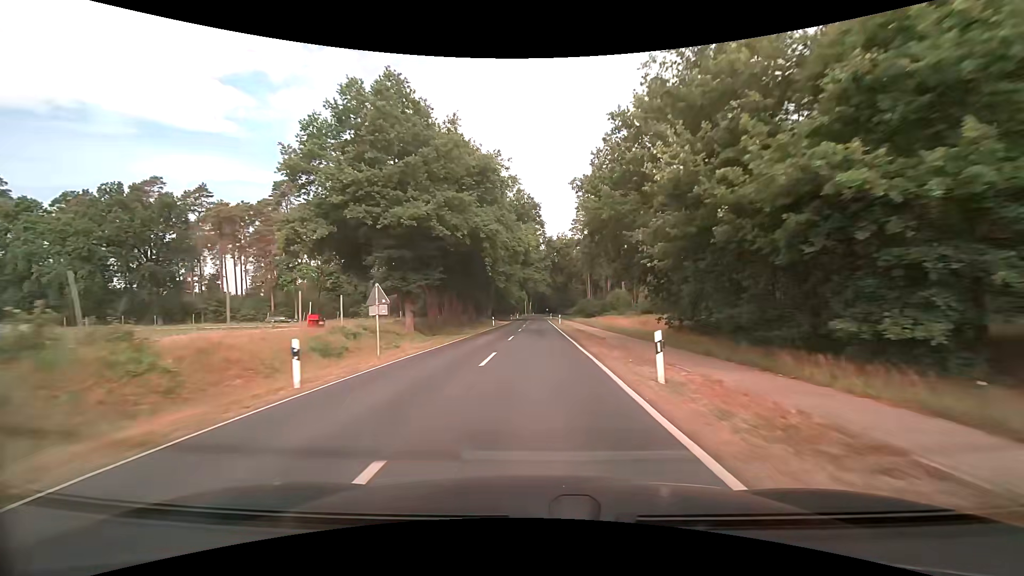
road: secondary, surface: asphalt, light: Day
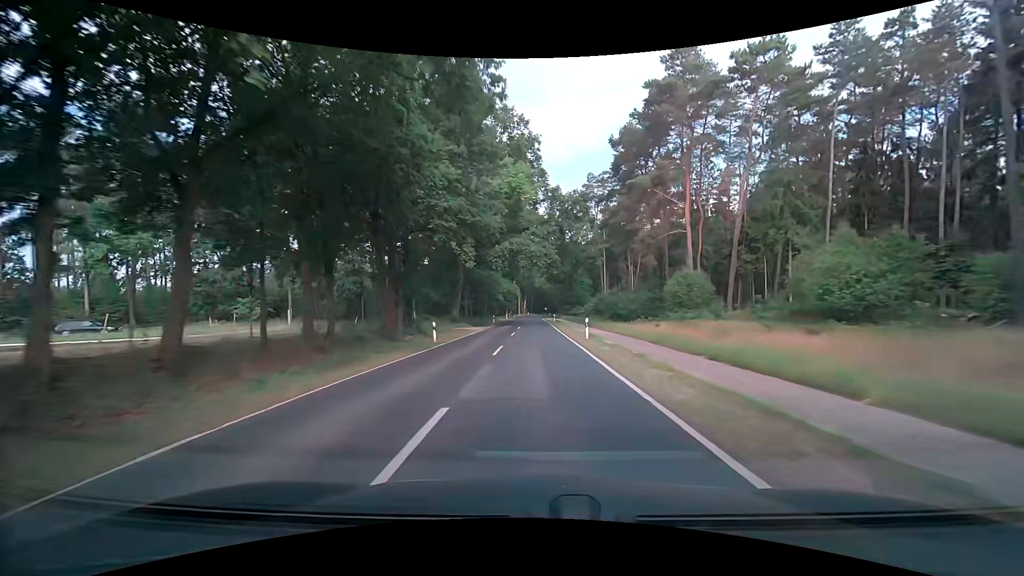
(+0.1, +33.3) m; +1°
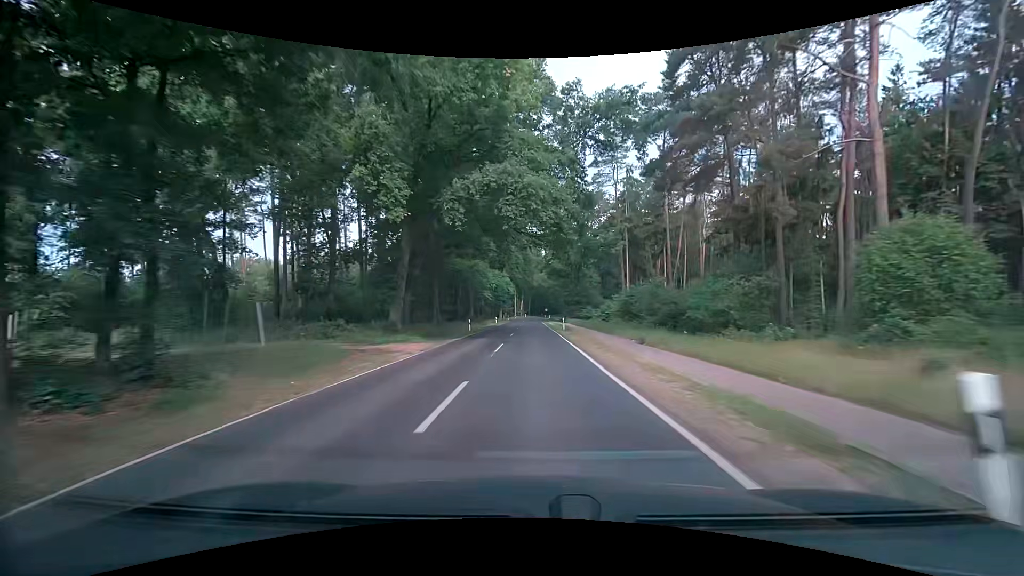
(0.0, +22.3) m; 0°
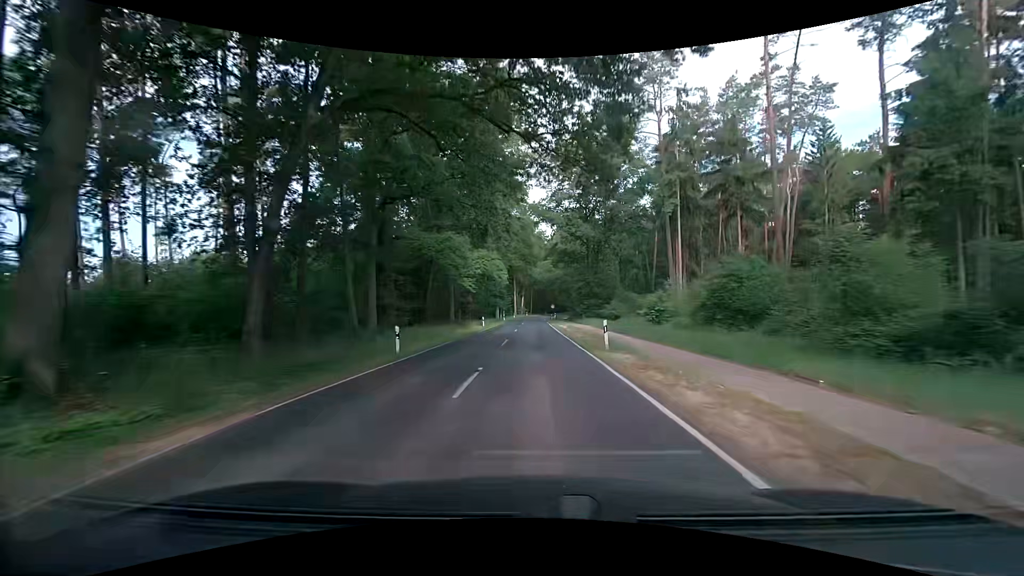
(-0.2, +22.2) m; -1°
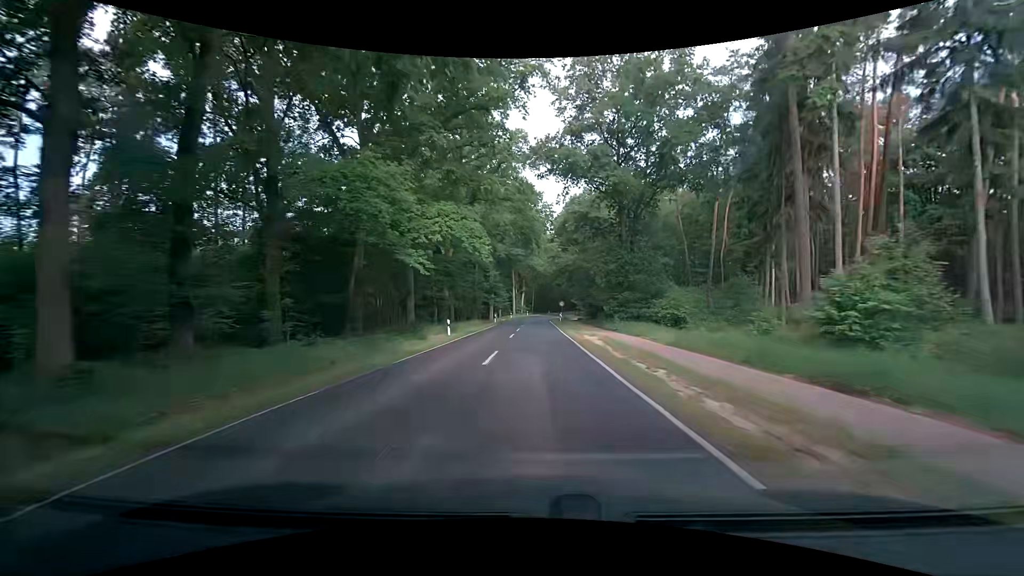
(+0.3, +21.5) m; +1°
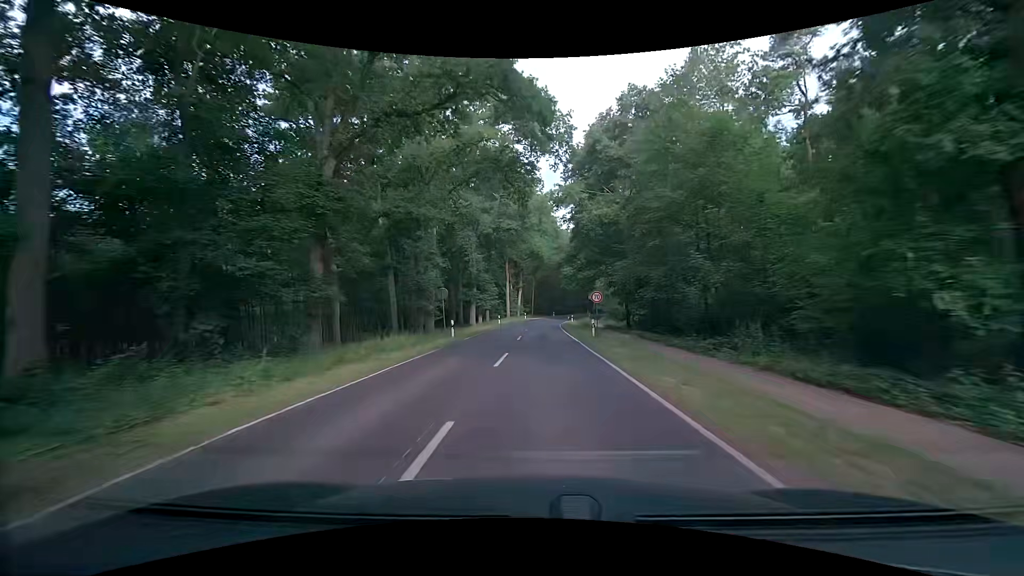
(-0.4, +31.3) m; -1°
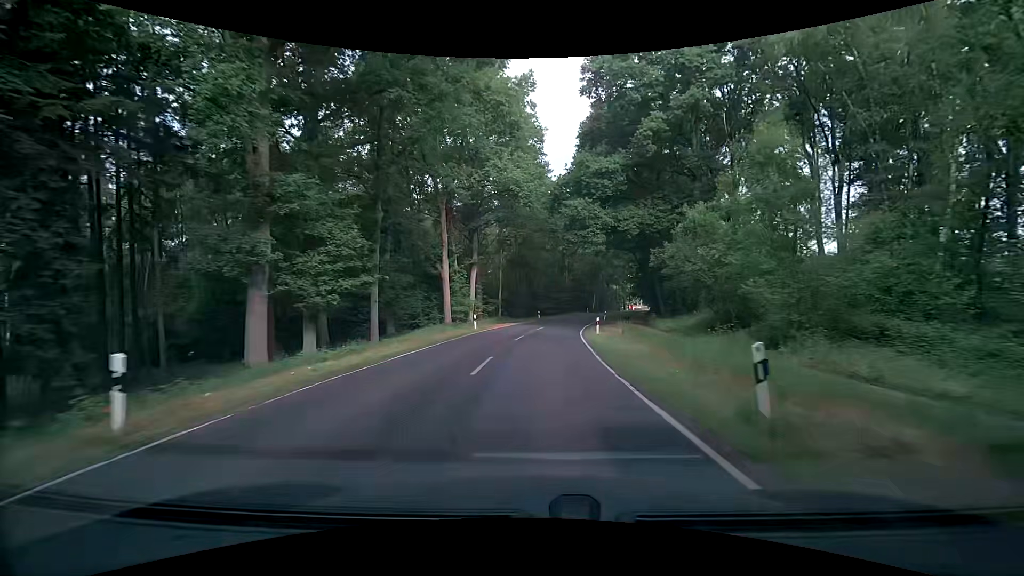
(+0.8, +50.6) m; +3°
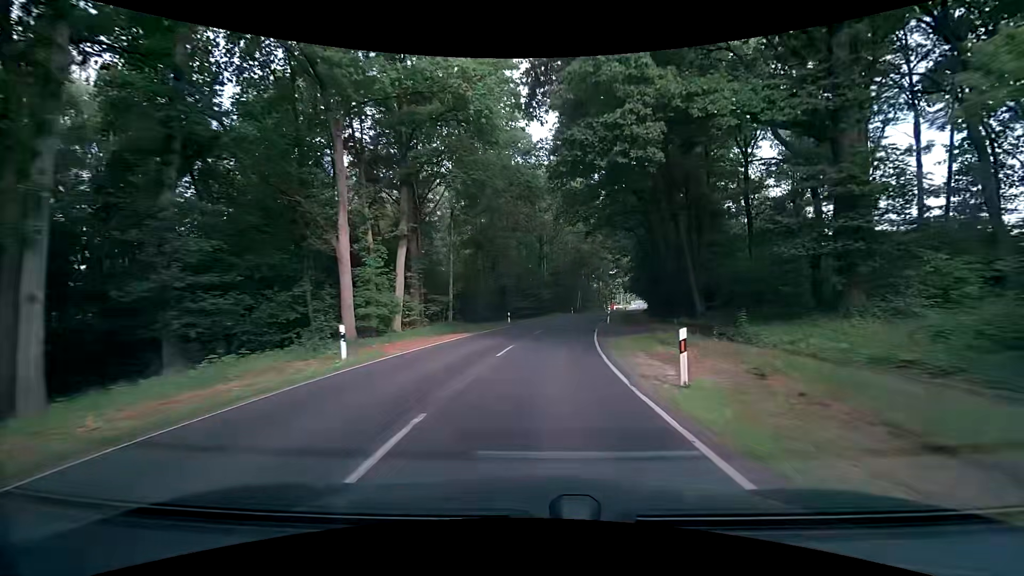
(+0.2, +20.3) m; +2°
(0, +10) (+1, +20) (+2, +30) (+3, +40) (+5, +50) (+7, +59) (+9, +69) (+12, +79) (+14, +89) (+17, +98) m
